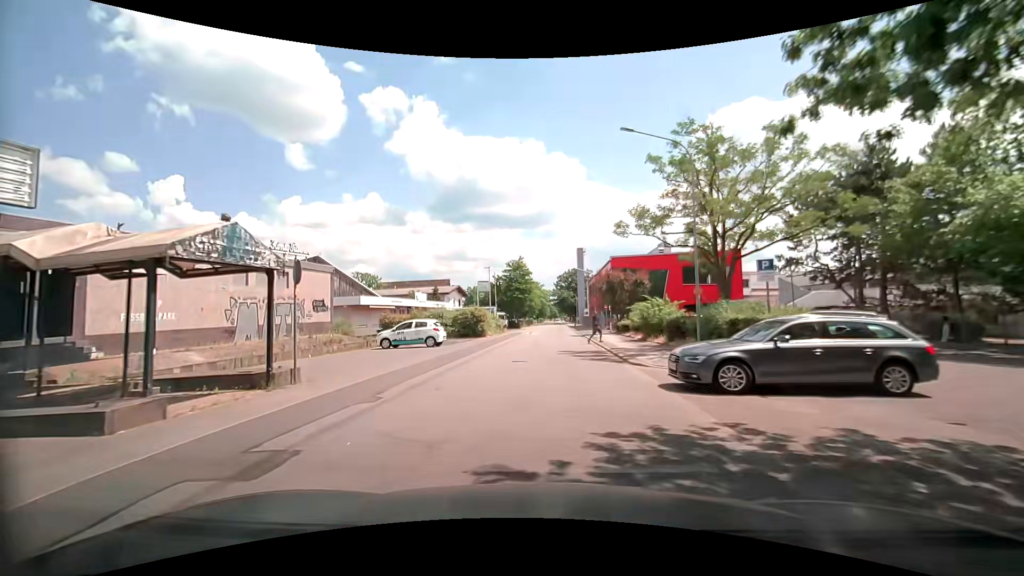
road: unclassified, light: Day
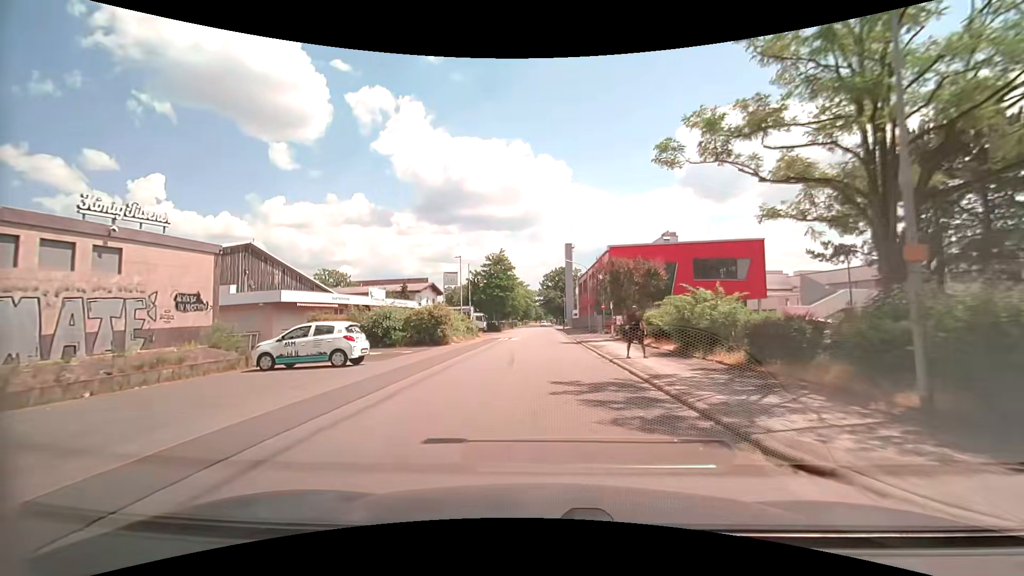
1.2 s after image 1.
(0.0, +10.3) m; +2°
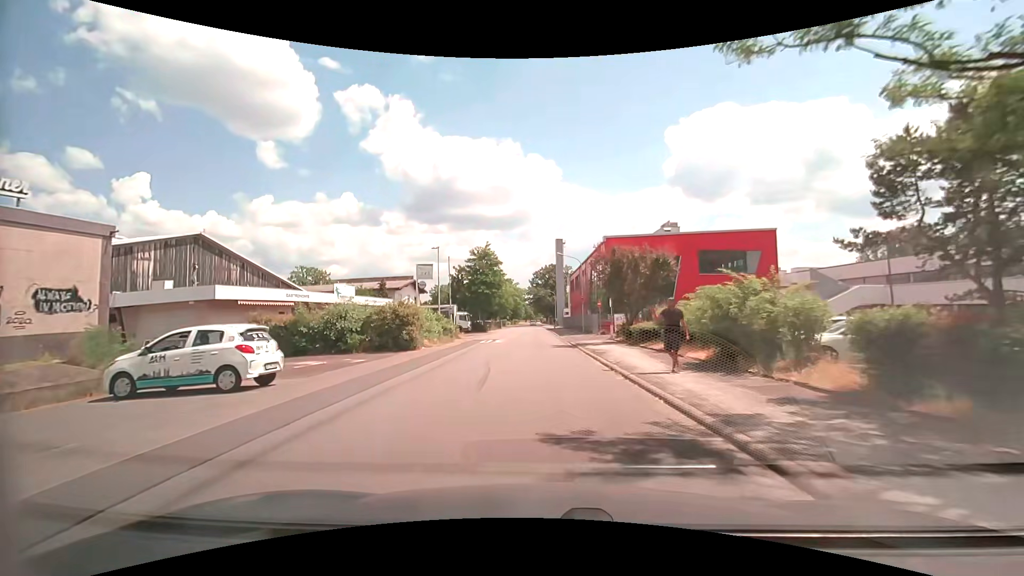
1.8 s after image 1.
(0.0, +5.1) m; +1°
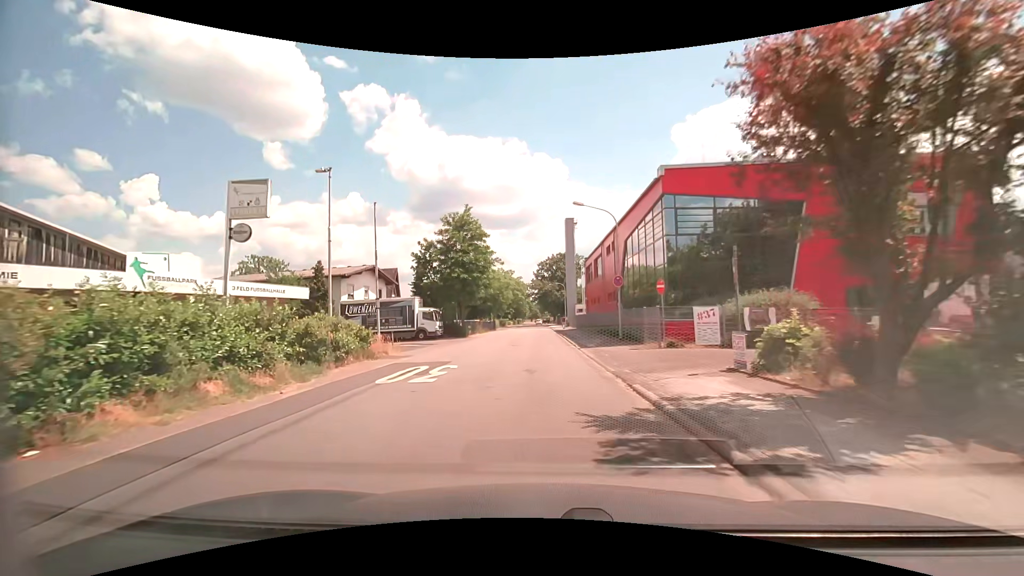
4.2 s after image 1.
(+0.1, +20.2) m; -1°
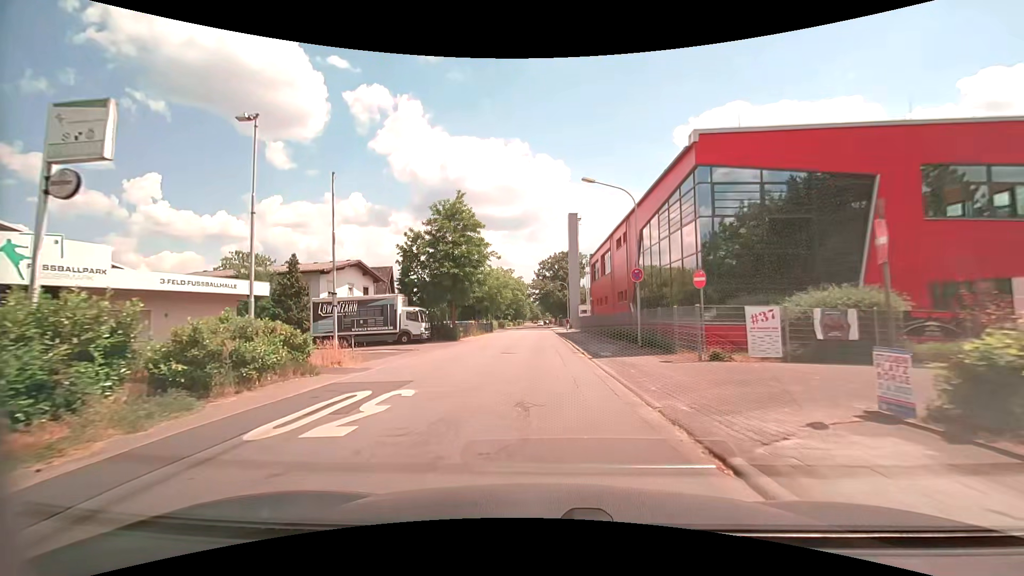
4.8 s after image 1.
(0.0, +5.0) m; 0°
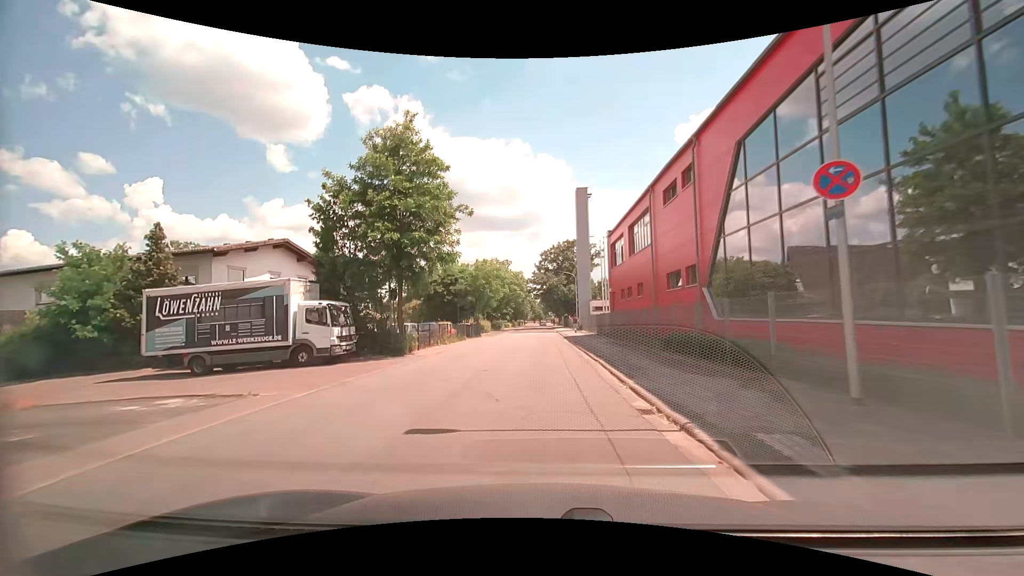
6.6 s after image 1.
(0.0, +14.8) m; 0°
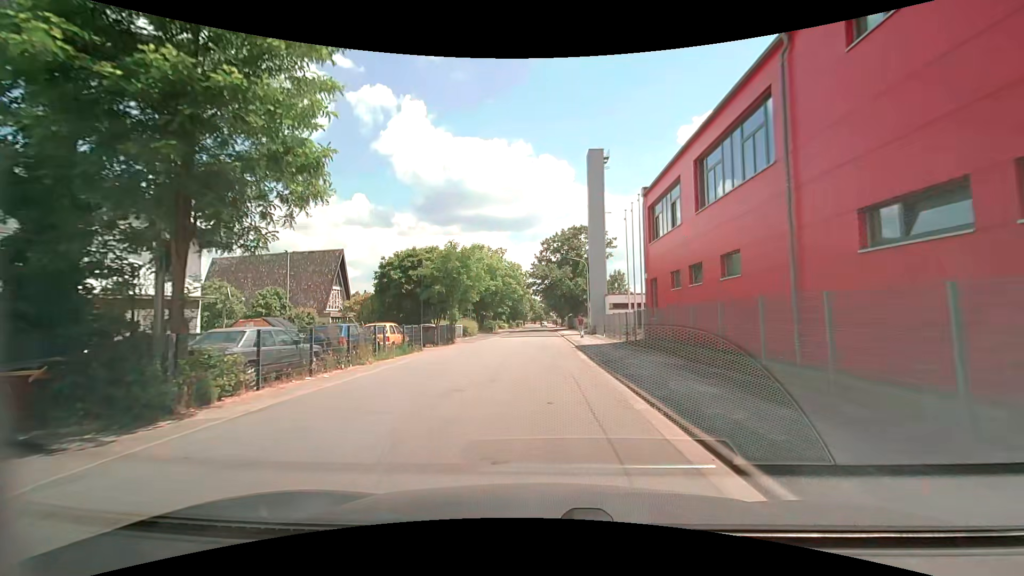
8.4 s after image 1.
(0.0, +14.5) m; 0°
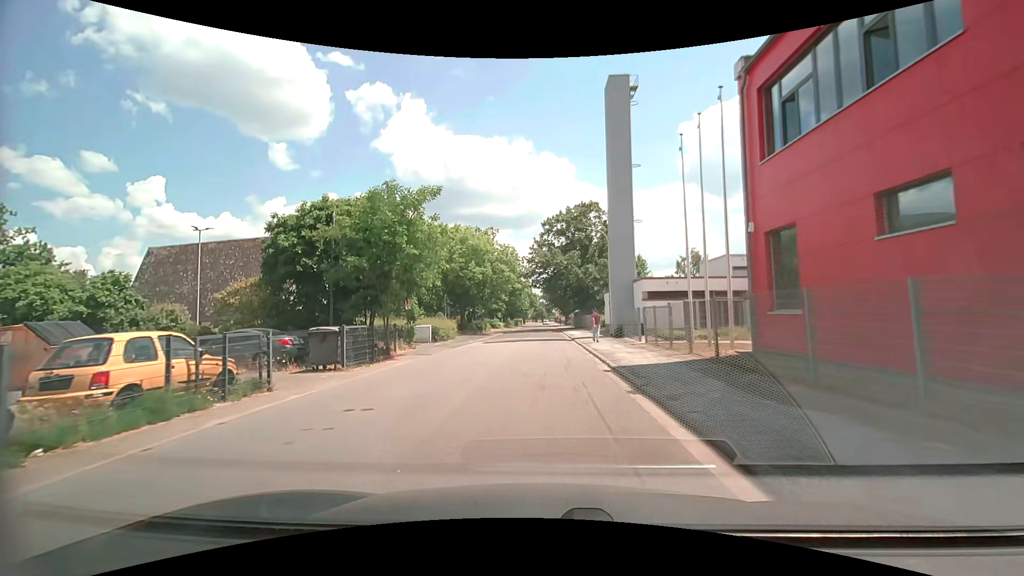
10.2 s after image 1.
(-0.1, +14.2) m; 0°
(0, +10) (0, +20) (0, +30) (0, +40) (0, +50) (0, +60) (0, +70) (0, +80) (0, +90) (0, +100) m
